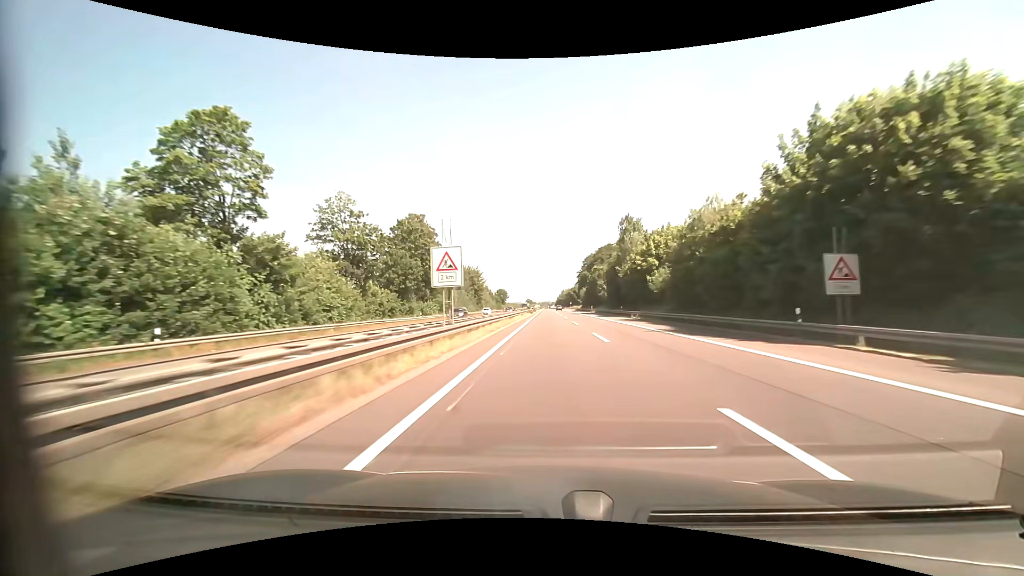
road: motorway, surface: asphalt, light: Day
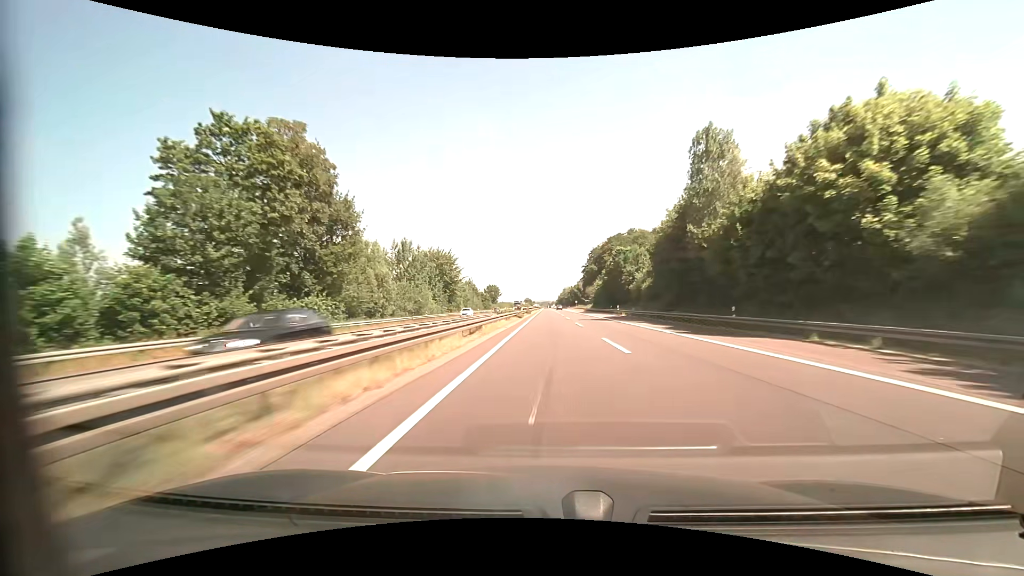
(0.0, +40.9) m; 0°
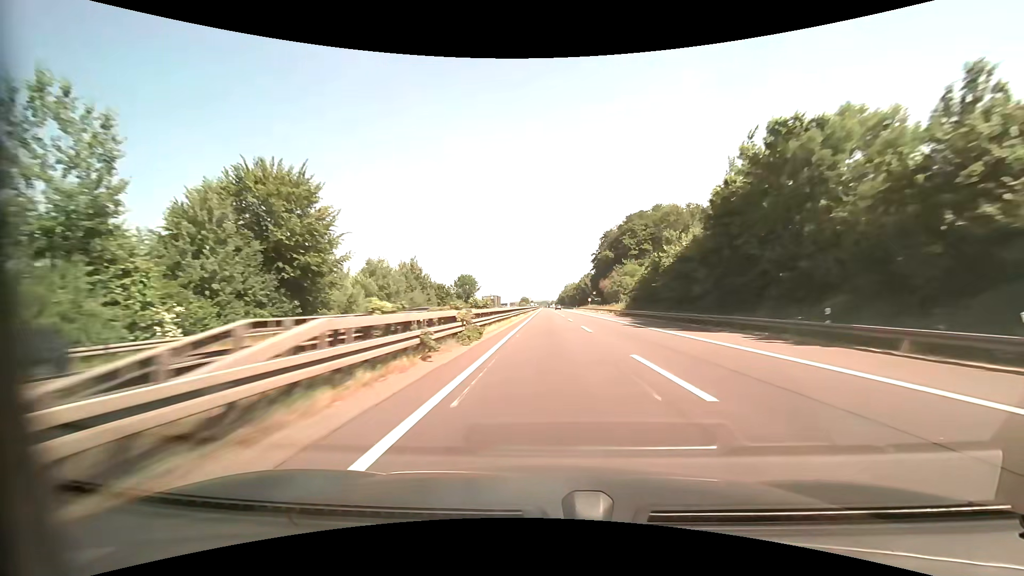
(+0.1, +61.3) m; 0°
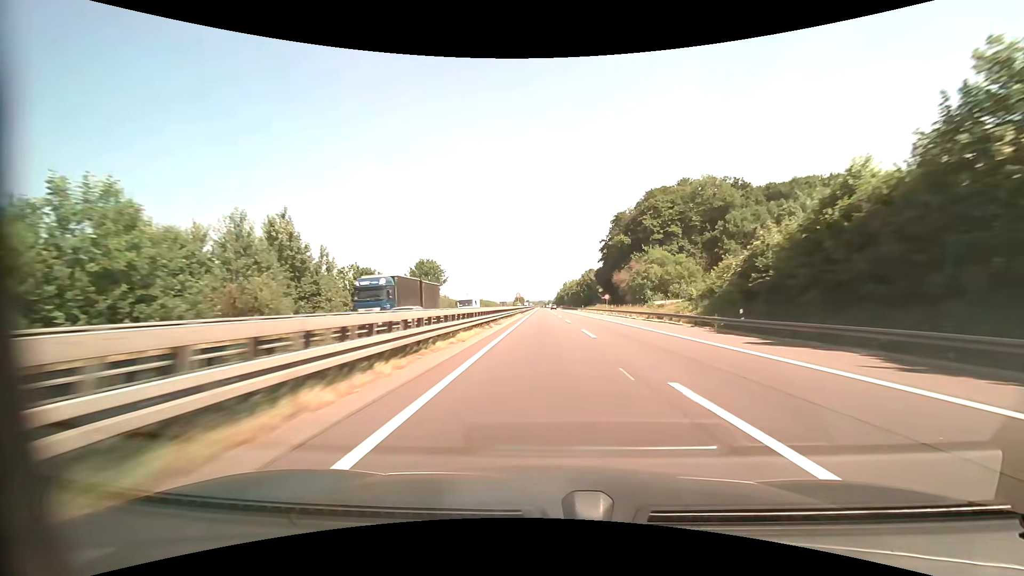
(+0.1, +40.9) m; 0°
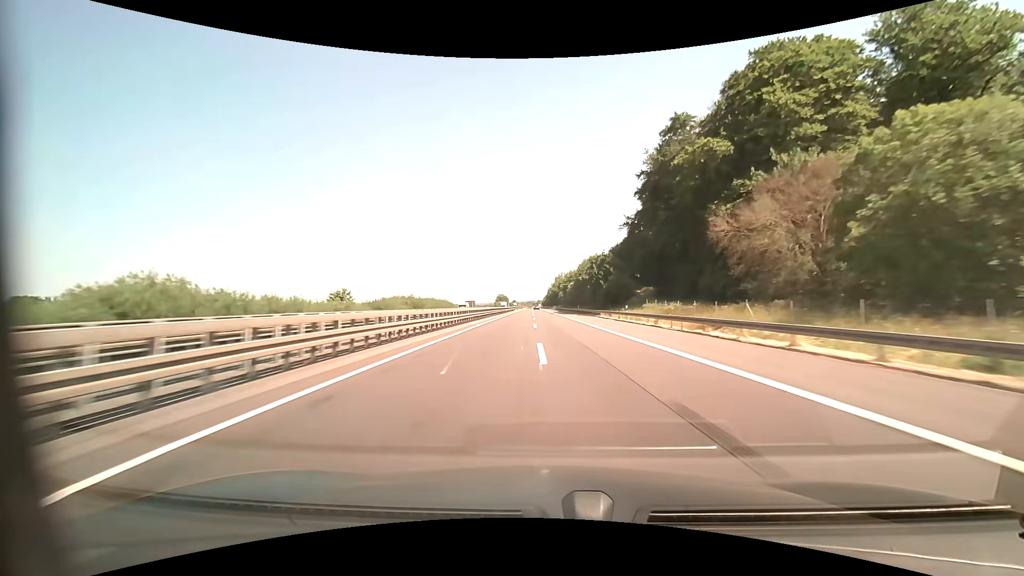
(+1.4, +82.0) m; +1°
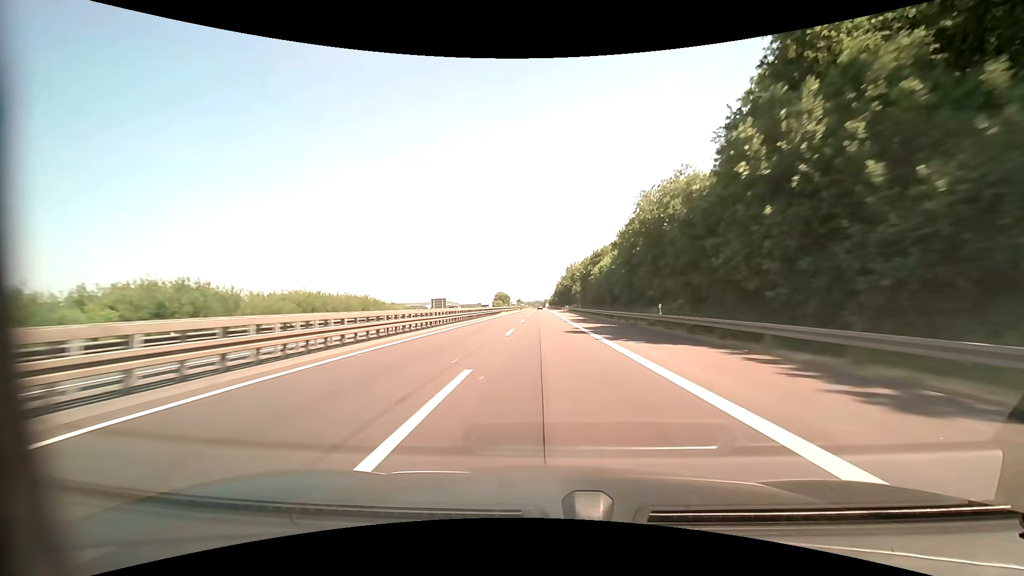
(0.0, +61.6) m; -1°
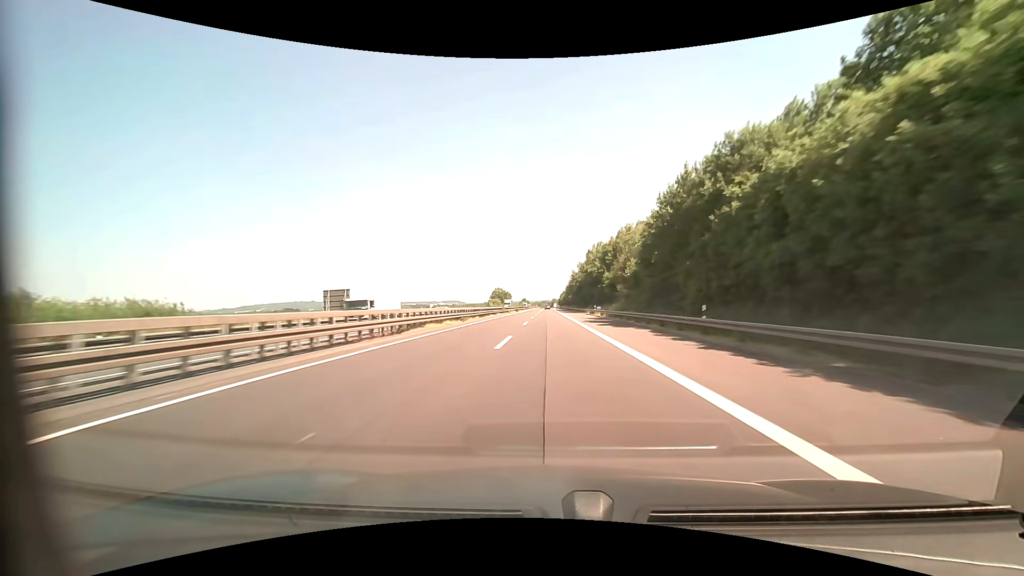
(-0.9, +61.6) m; -1°
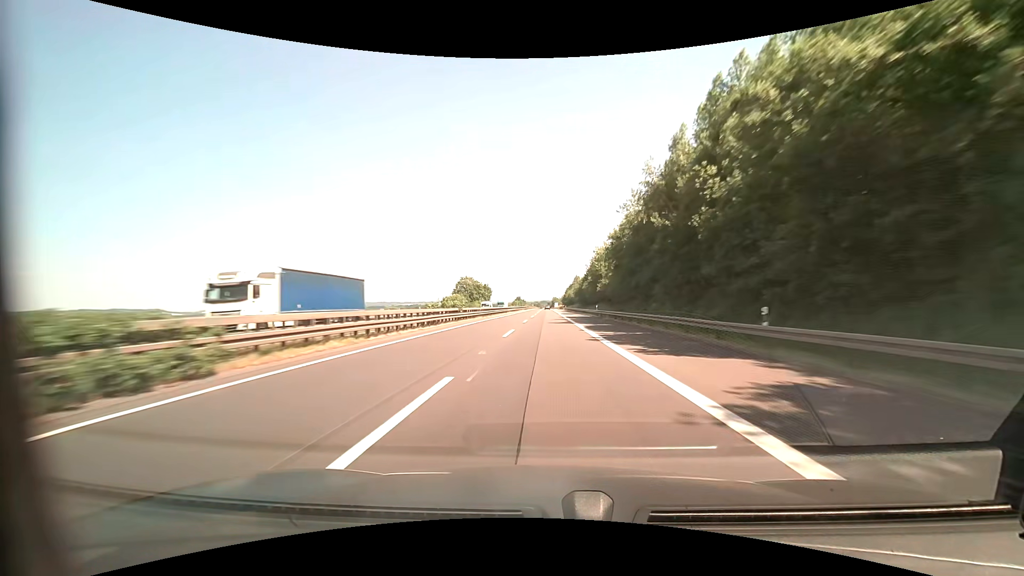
(+0.7, +102.8) m; 0°
(0, +10) (0, +20) (0, +30) (0, +40) (0, +50) (0, +60) (0, +70) (0, +80) (0, +90) (0, +100) m
